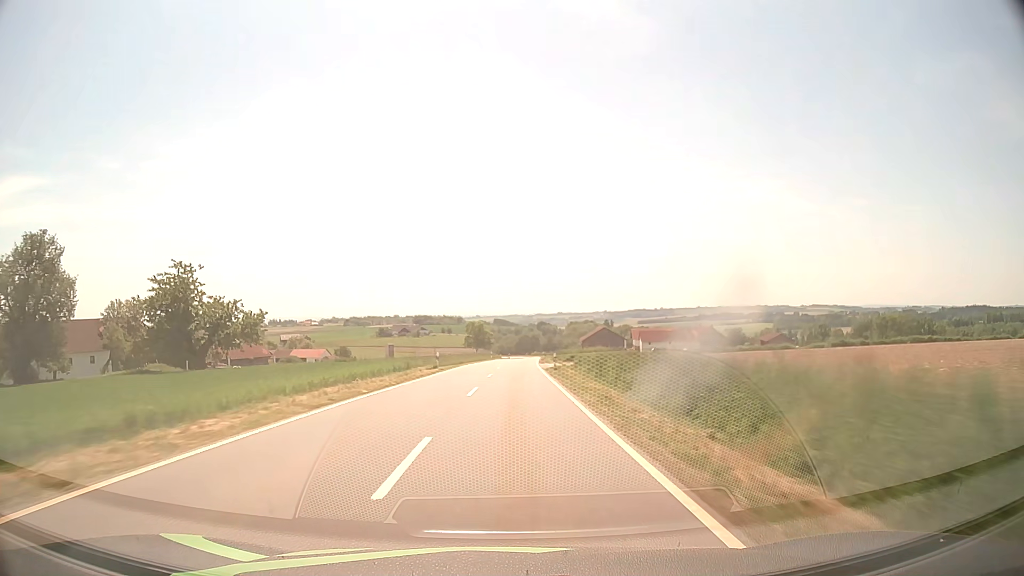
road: tertiary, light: Day
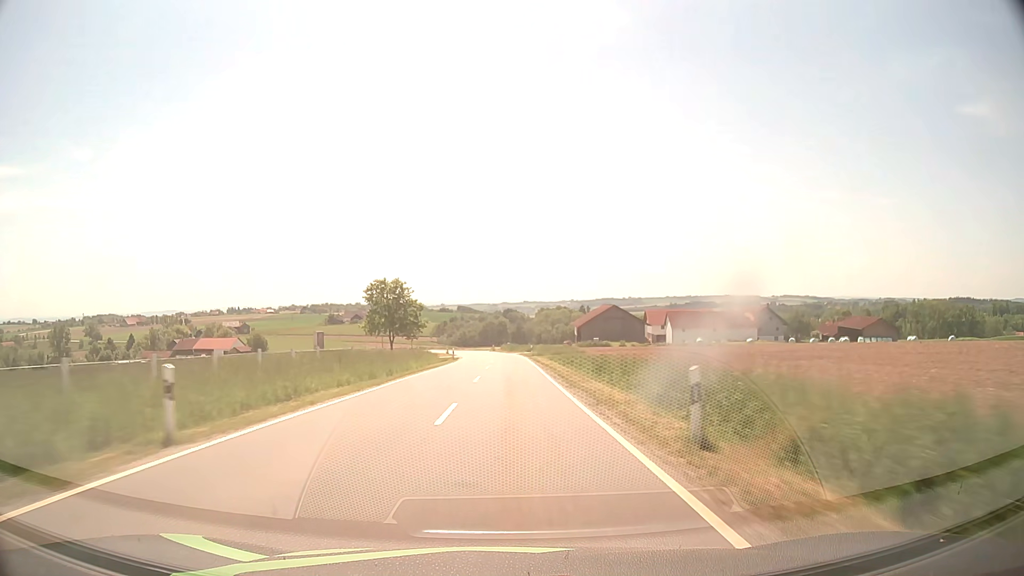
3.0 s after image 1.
(+2.1, +79.6) m; +3°
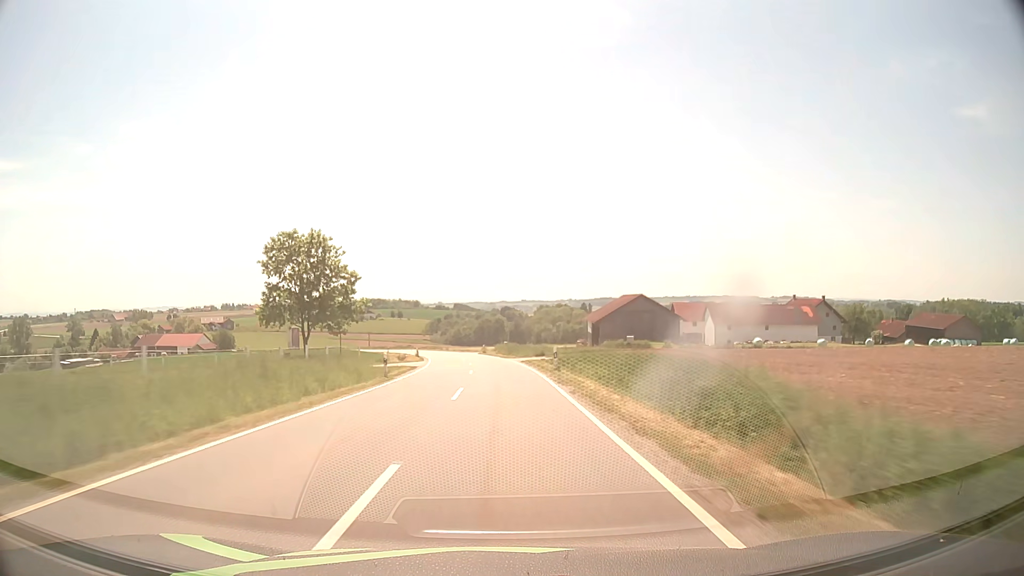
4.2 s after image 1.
(+0.2, +31.7) m; 0°
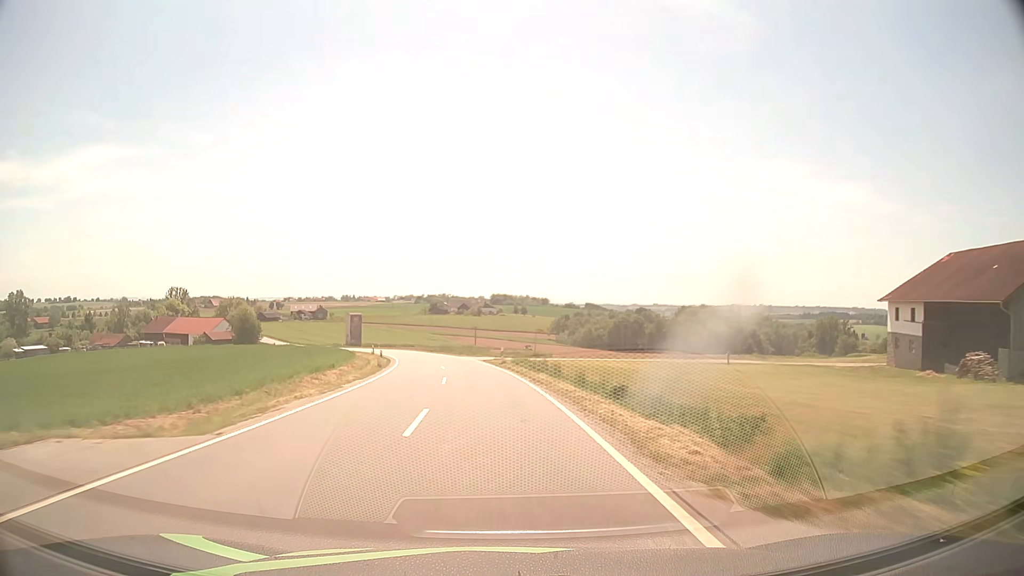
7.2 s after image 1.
(-5.5, +78.6) m; -10°
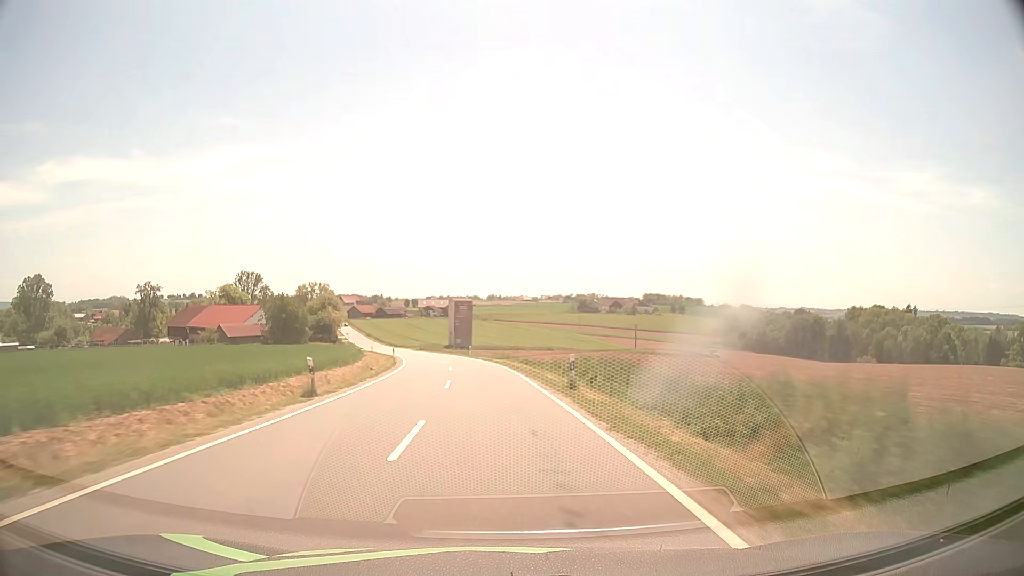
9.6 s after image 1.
(-6.7, +62.6) m; -12°
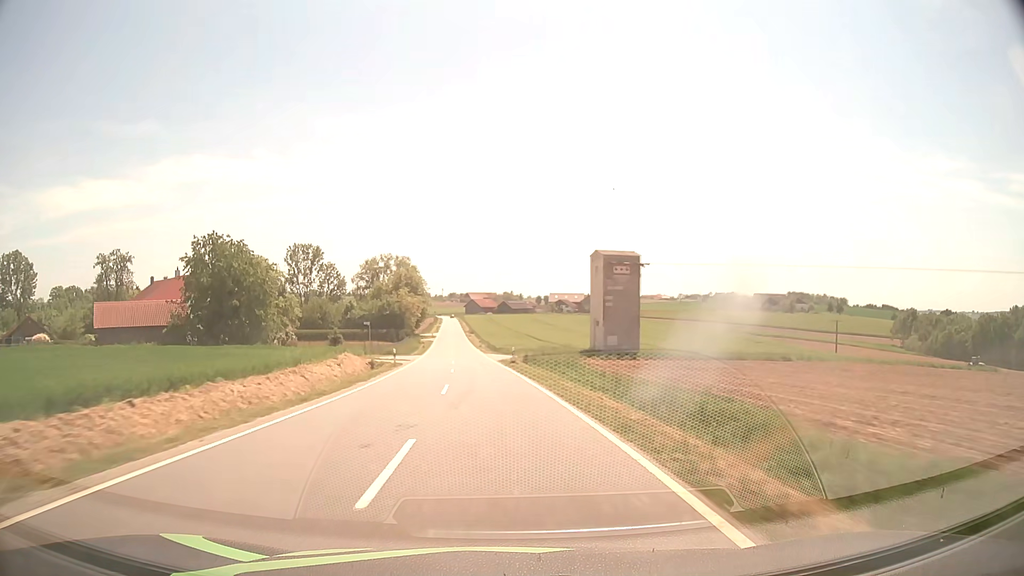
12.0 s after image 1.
(-6.8, +62.7) m; -12°
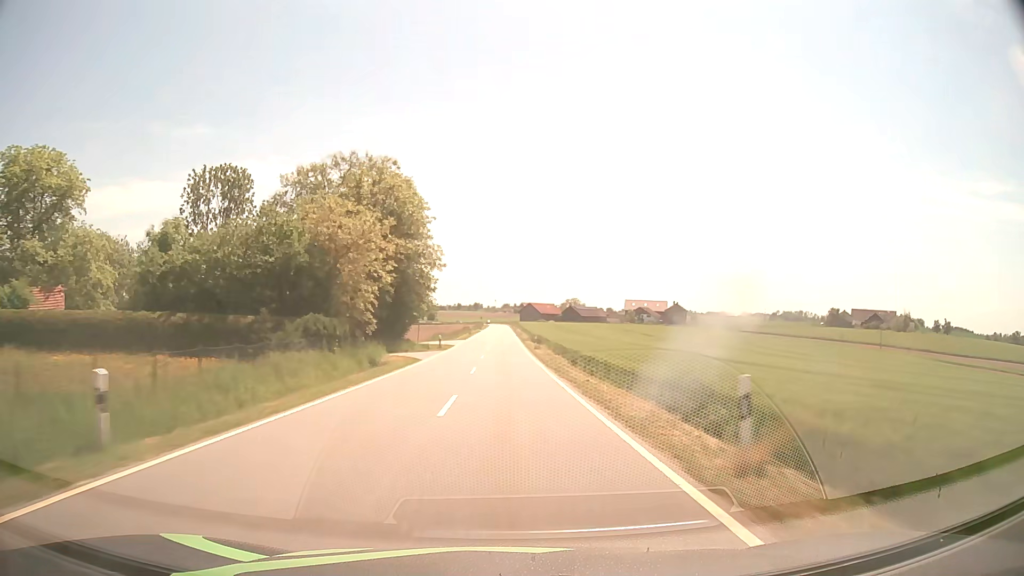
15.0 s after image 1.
(-5.9, +78.8) m; -5°
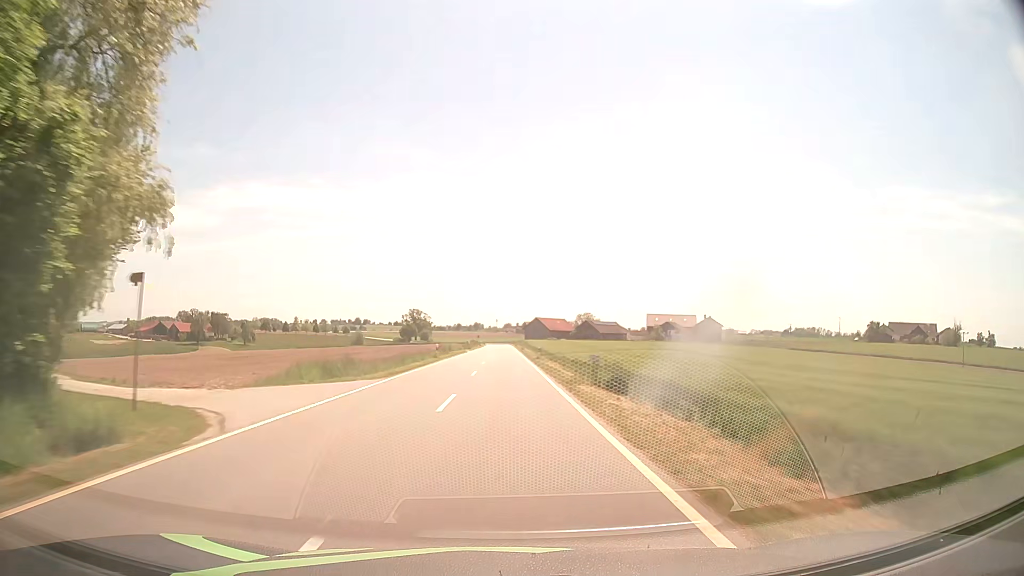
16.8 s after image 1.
(0.0, +47.3) m; 0°
(0, +10) (0, +20) (0, +30) (0, +40) (0, +50) (0, +60) (0, +70) (0, +80) (0, +90) (0, +100) m
